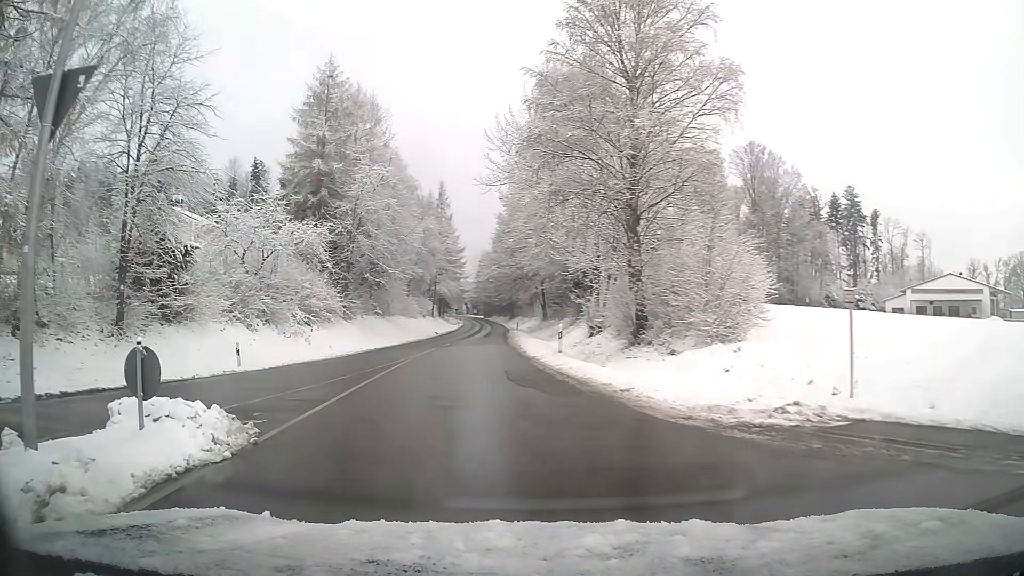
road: tertiary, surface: asphalt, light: Day
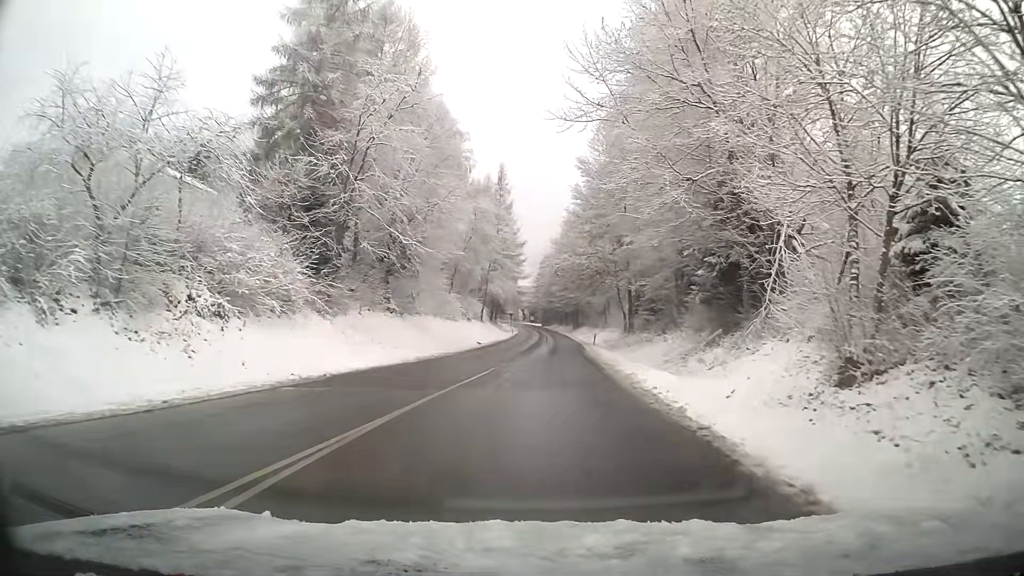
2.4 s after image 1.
(-1.5, +22.3) m; -3°
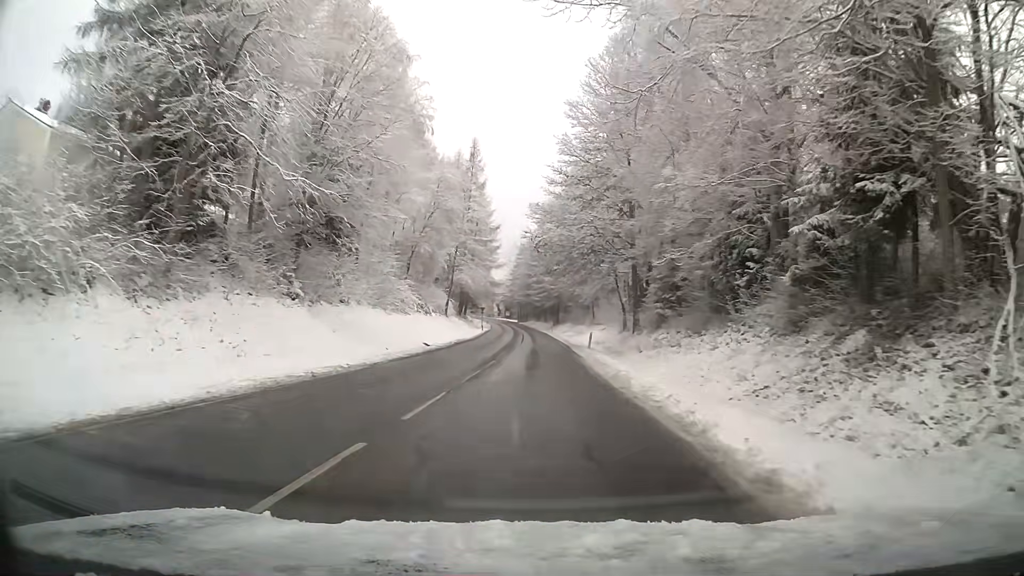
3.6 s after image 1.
(+0.2, +15.3) m; +2°
